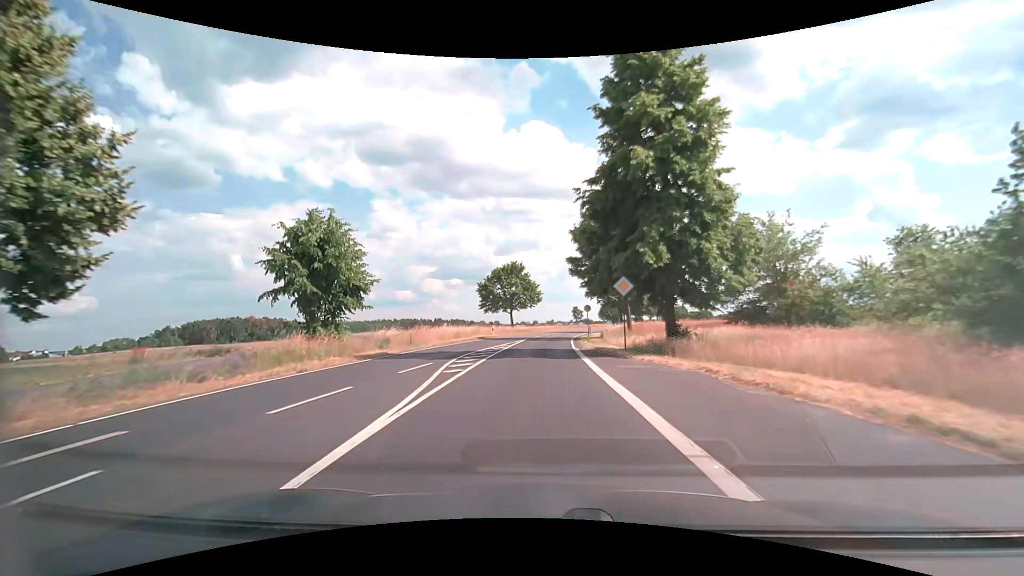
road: secondary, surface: asphalt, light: Day
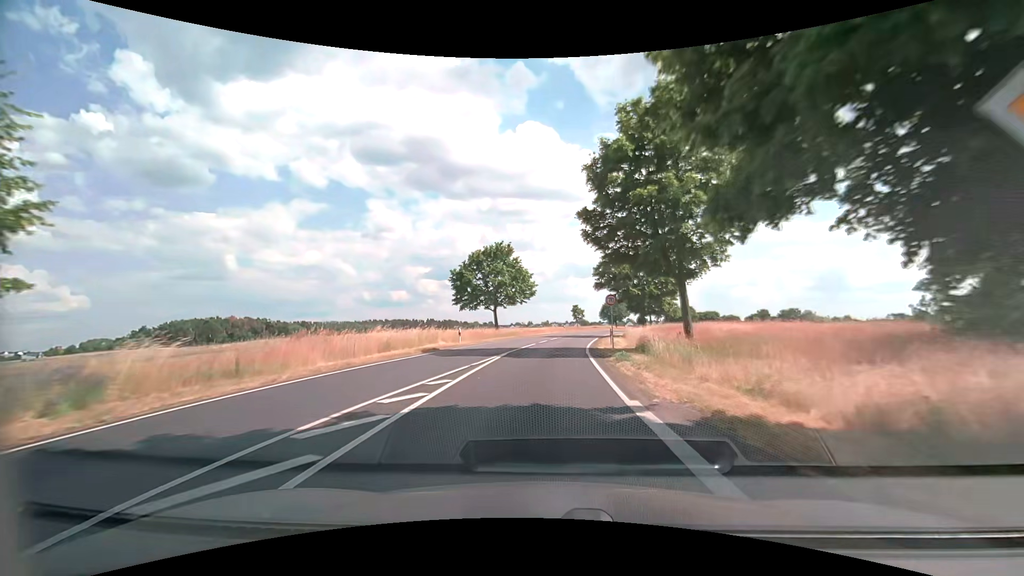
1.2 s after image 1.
(0.0, +17.5) m; 0°
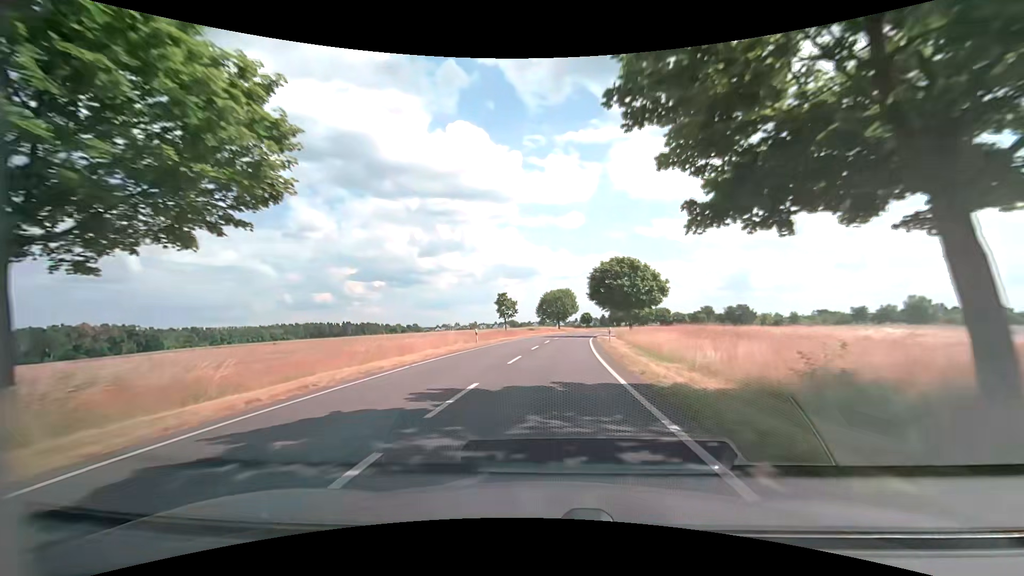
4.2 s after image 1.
(+2.9, +44.4) m; +8°
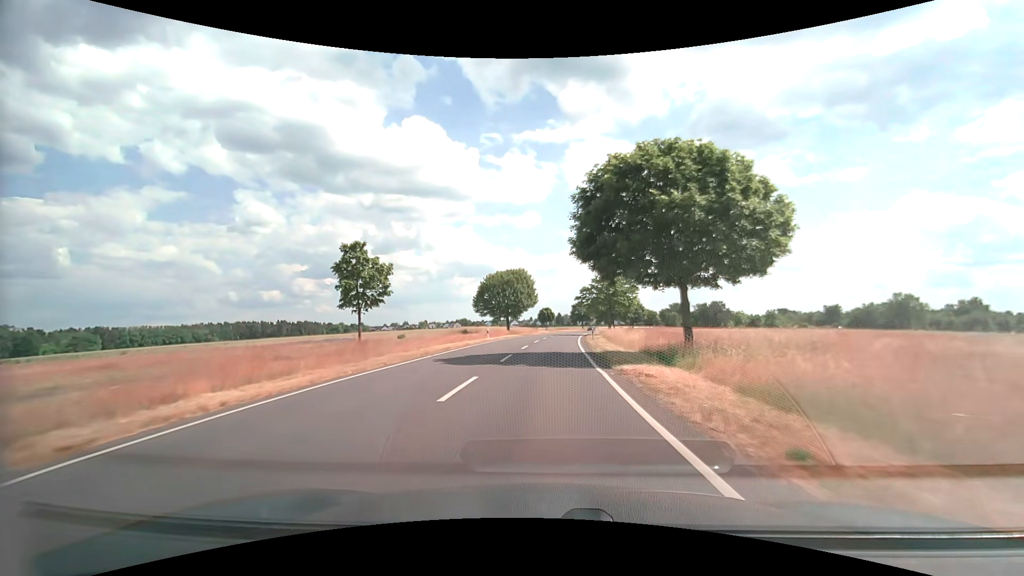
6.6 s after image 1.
(+1.8, +37.7) m; +5°
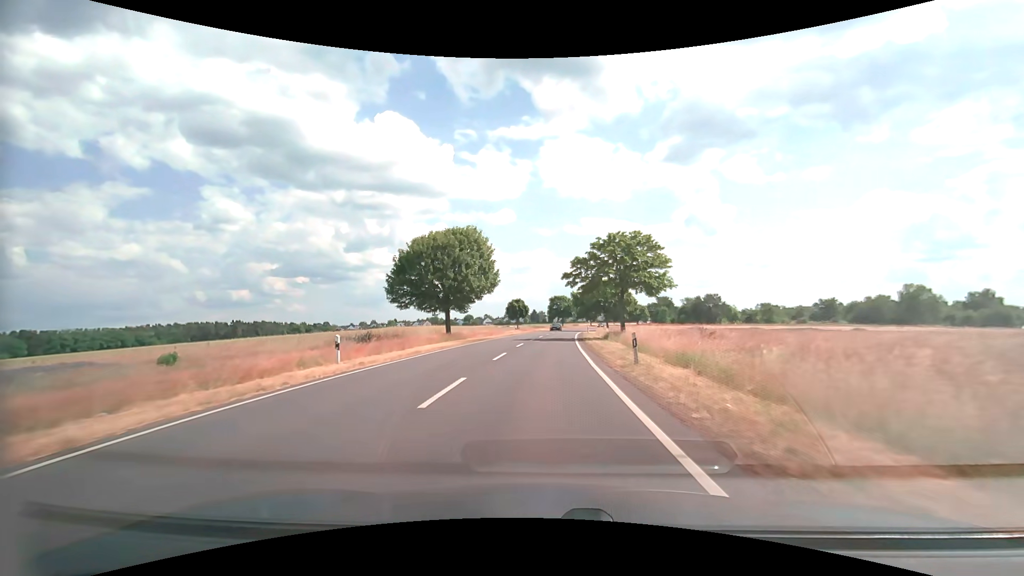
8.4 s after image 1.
(+0.7, +29.7) m; +3°
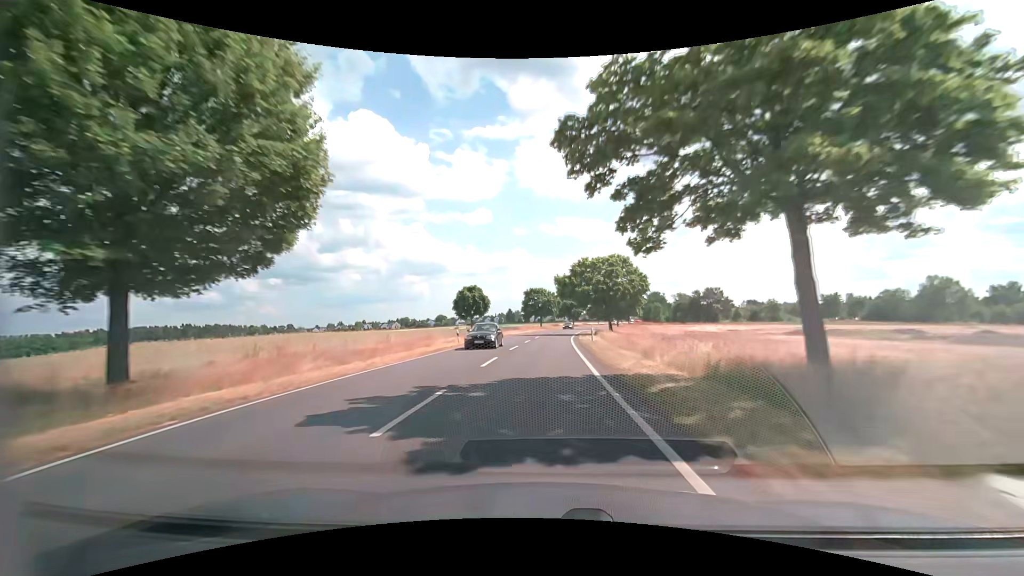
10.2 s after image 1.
(+0.6, +30.7) m; +2°
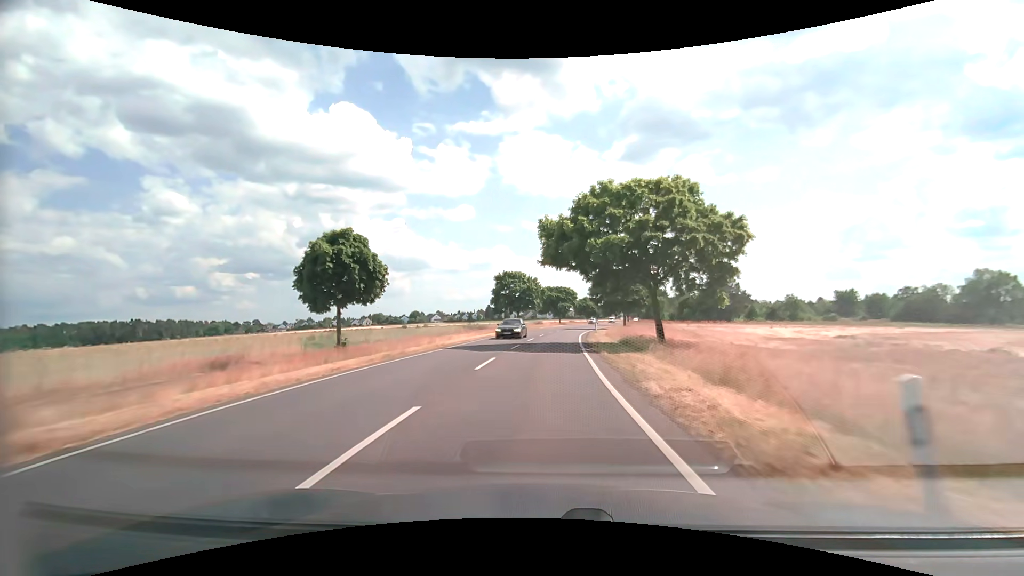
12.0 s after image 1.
(+0.5, +31.2) m; +2°
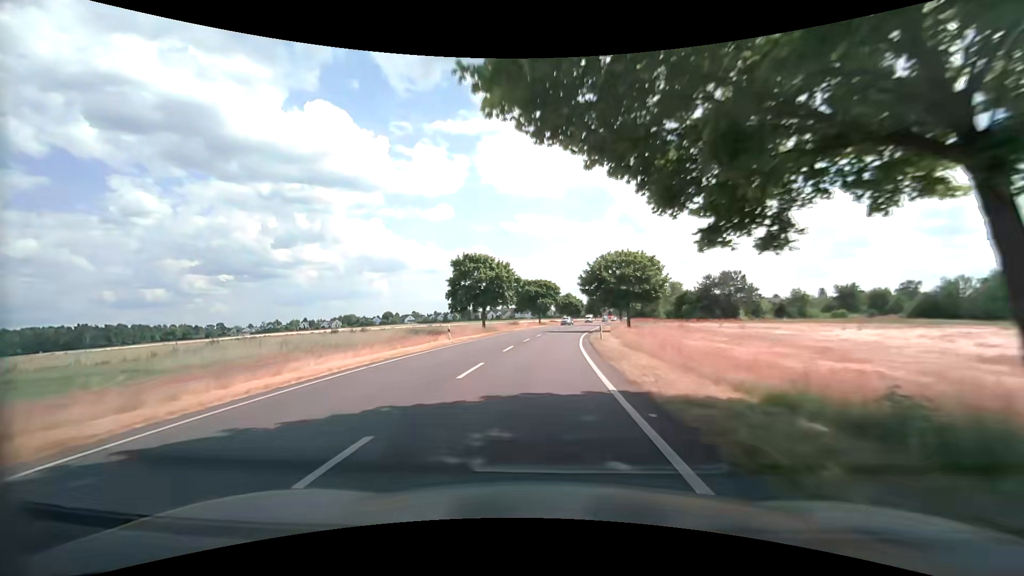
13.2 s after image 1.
(+0.4, +21.1) m; +2°
(0, +10) (0, +20) (+1, +30) (+2, +40) (+3, +50) (+4, +60) (+5, +70) (+6, +80) (+8, +90) (+9, +99) m
